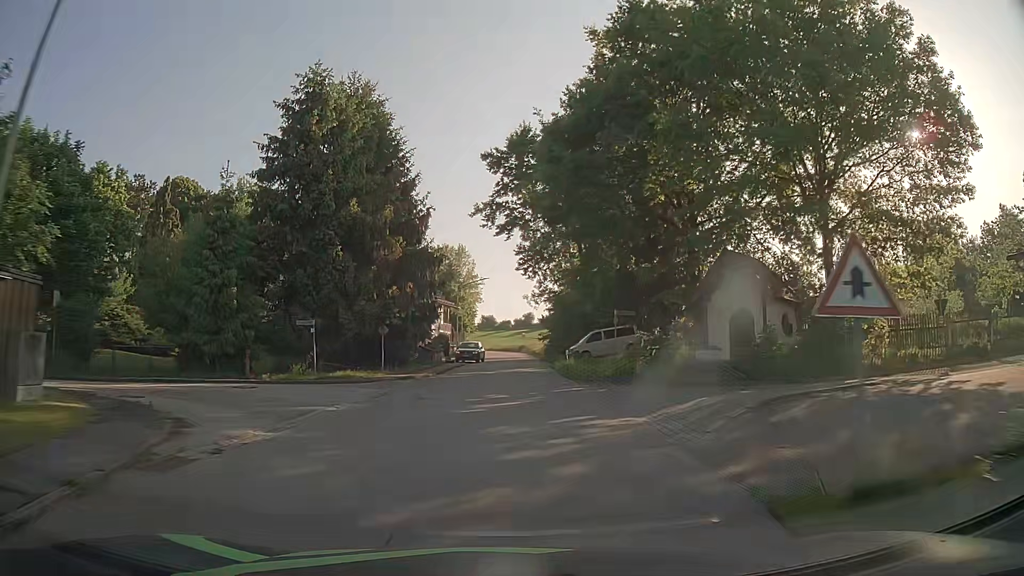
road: tertiary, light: Day
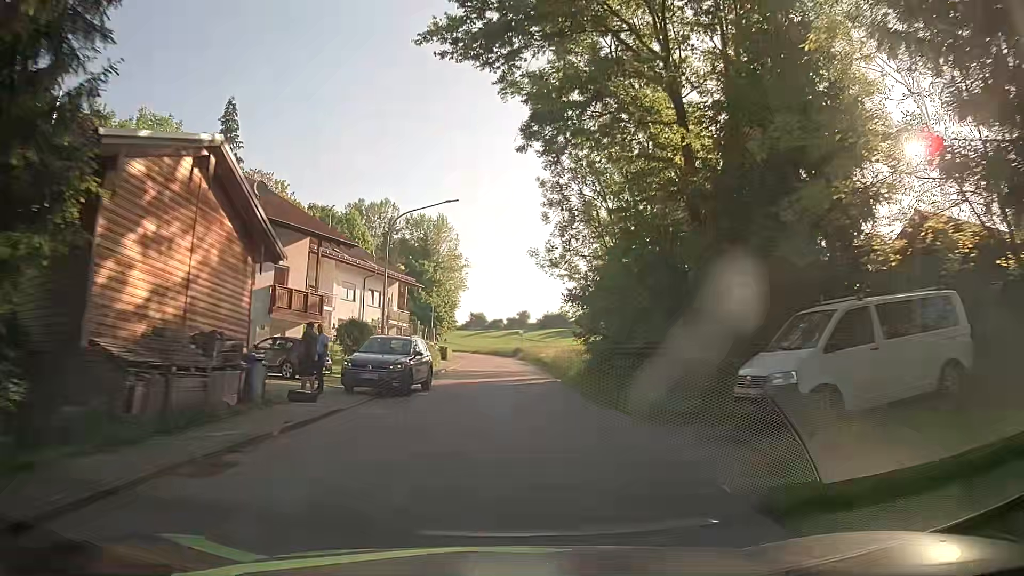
(+0.1, +33.9) m; 0°
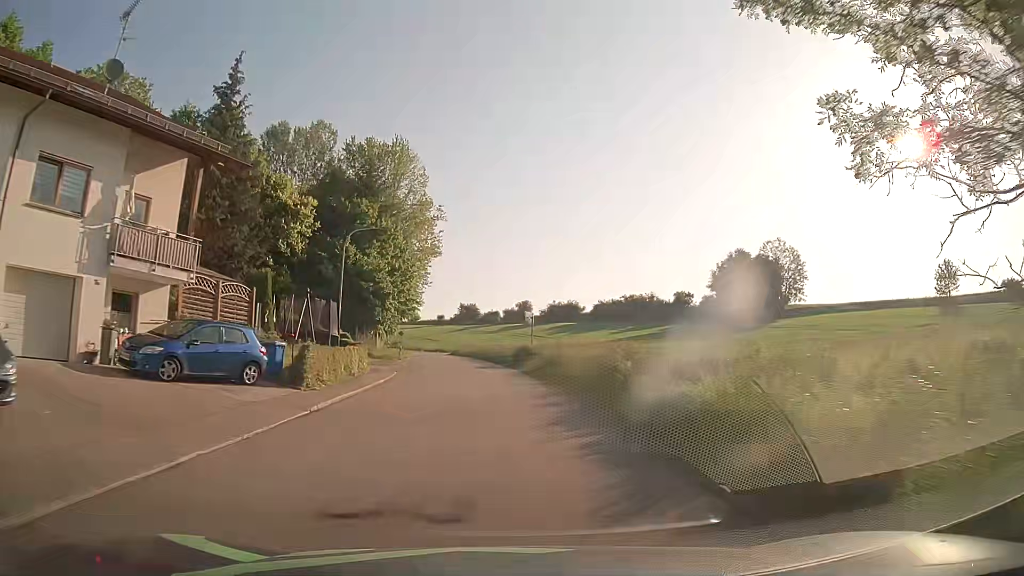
(+0.2, +41.3) m; 0°
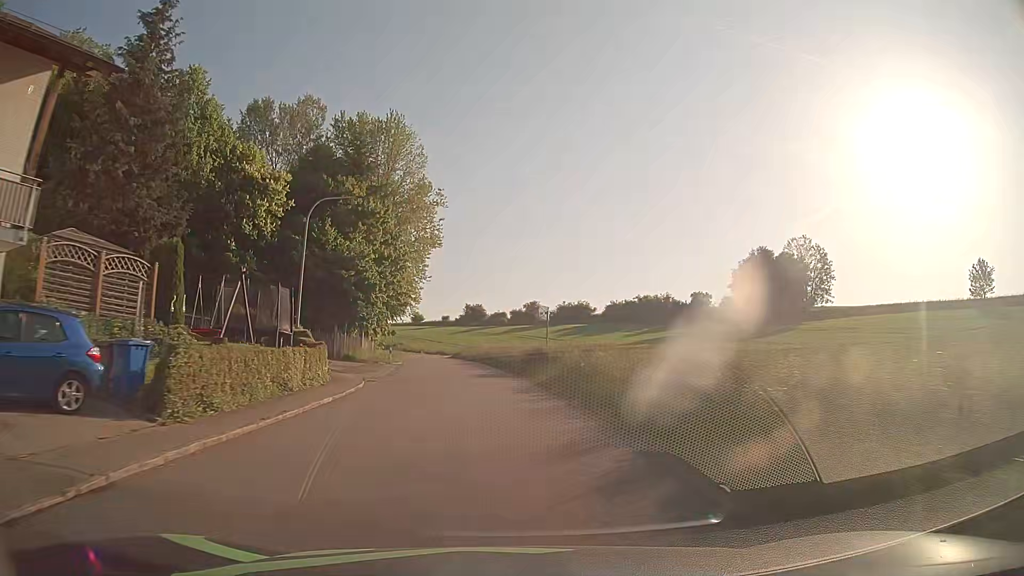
(0.0, +8.3) m; 0°
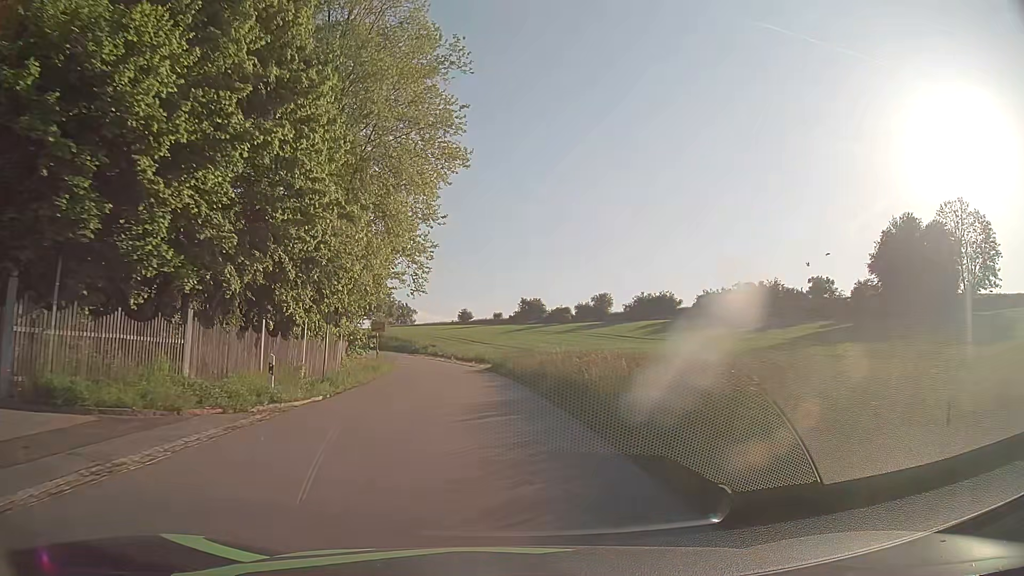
(-1.4, +33.4) m; -5°
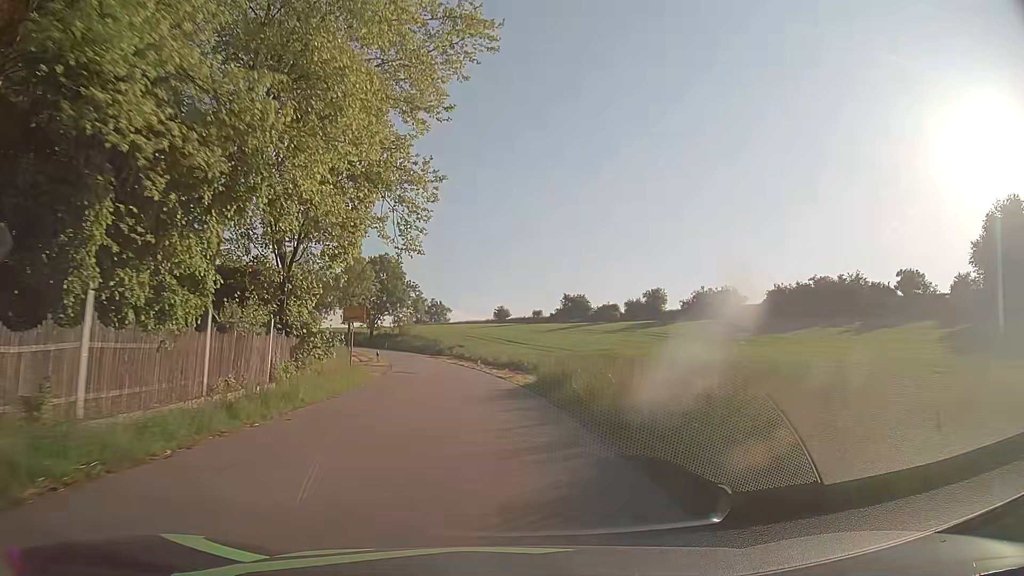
(-0.5, +17.2) m; -3°
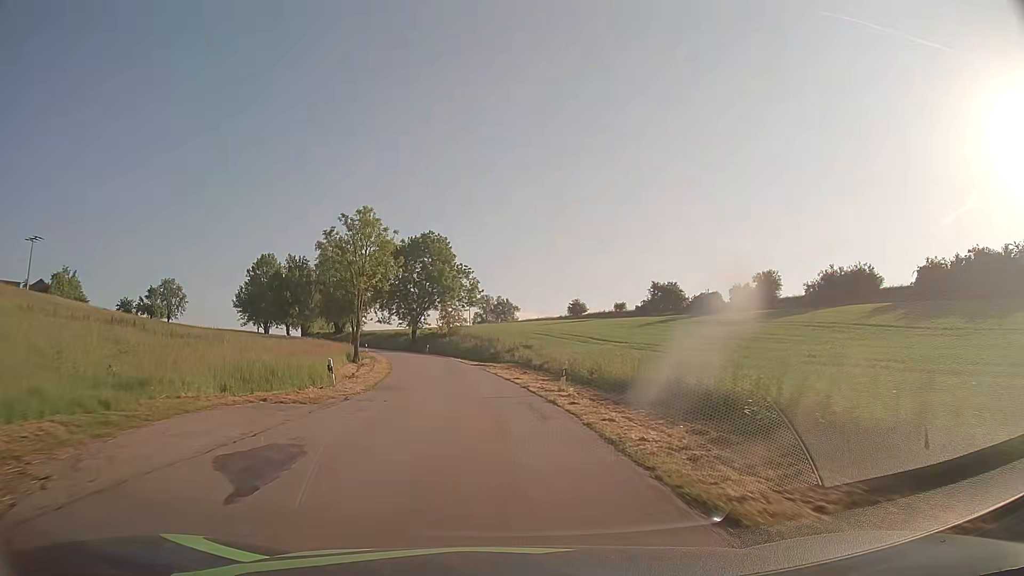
(-1.4, +27.3) m; -6°
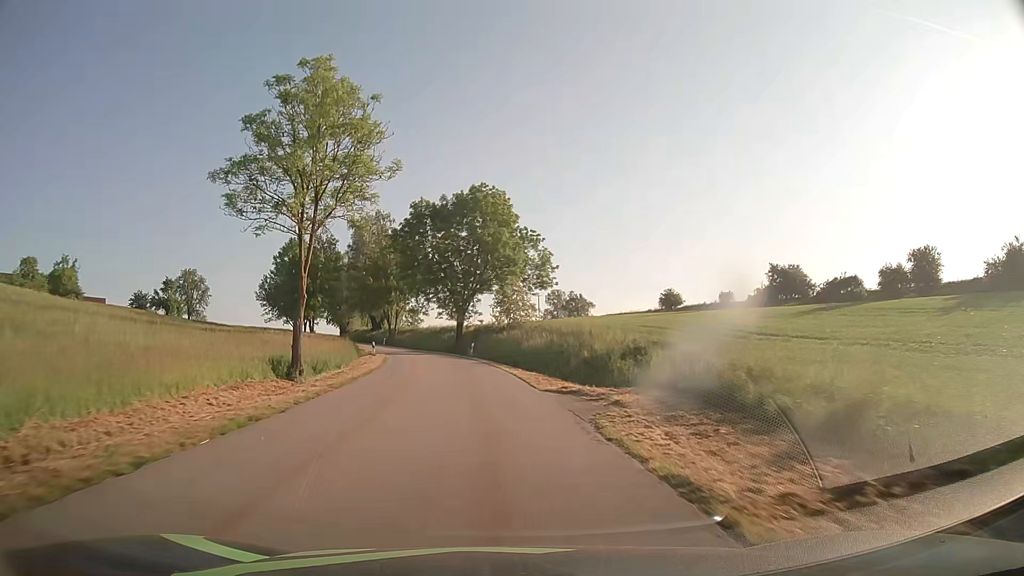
(-1.6, +29.3) m; -6°
(0, +10) (-1, +20) (-2, +30) (-3, +40) (-5, +50) (-7, +59) (-10, +69) (-13, +79) (-16, +88) (-20, +97) m
